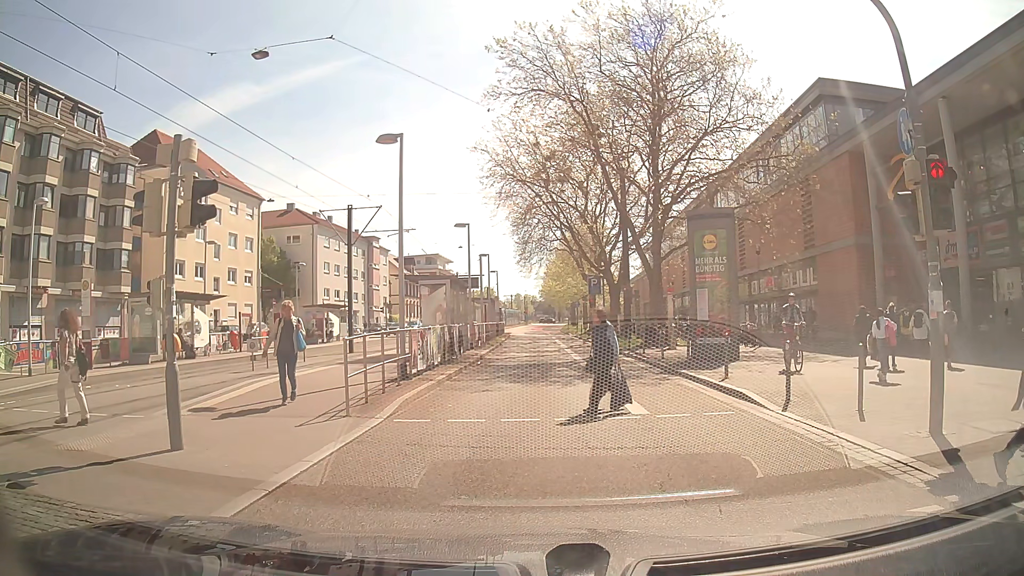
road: secondary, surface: asphalt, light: Day
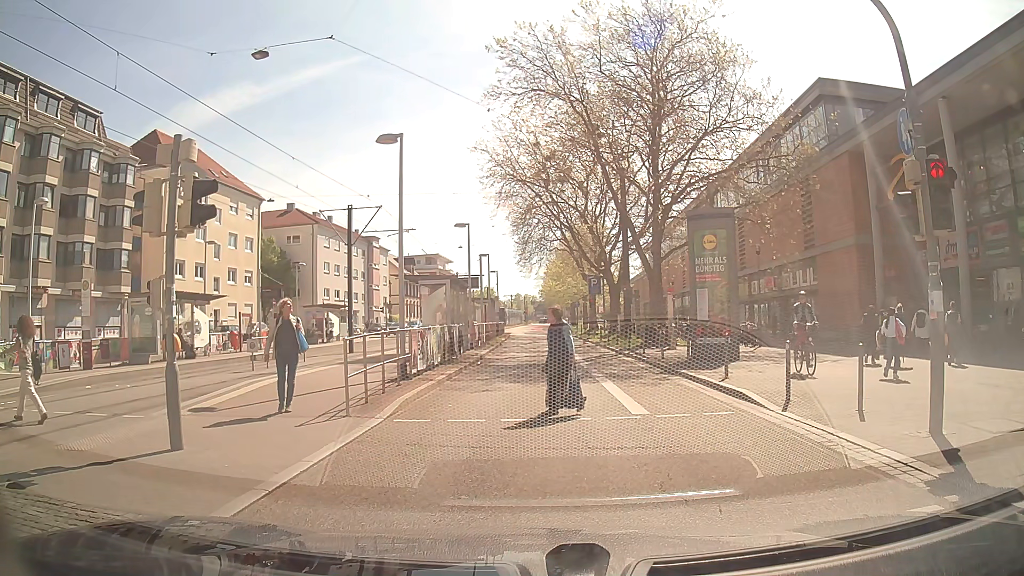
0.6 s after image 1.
(0.0, 0.0) m; 0°
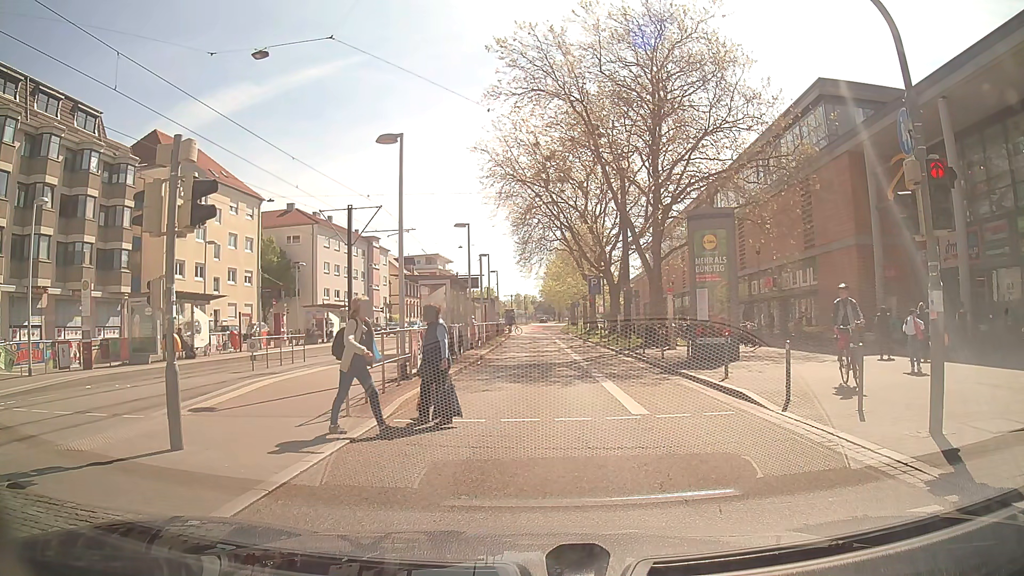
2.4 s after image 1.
(0.0, 0.0) m; 0°
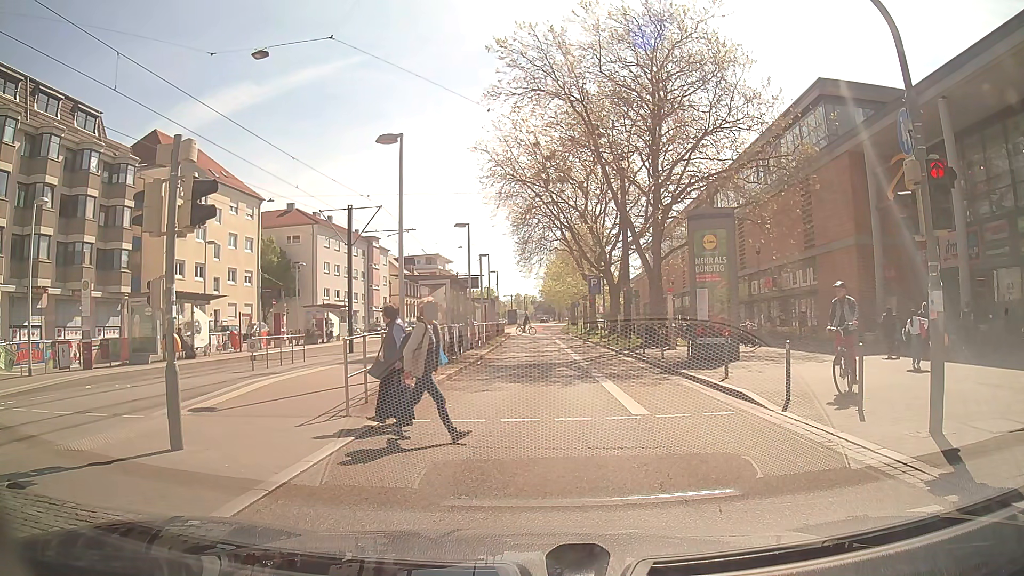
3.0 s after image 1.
(0.0, 0.0) m; 0°
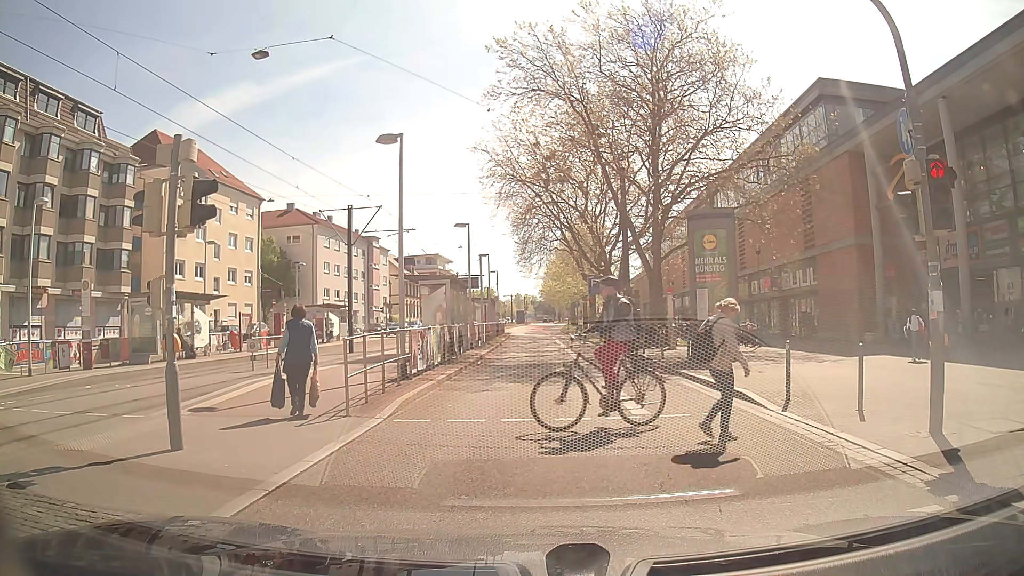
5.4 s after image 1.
(0.0, 0.0) m; 0°
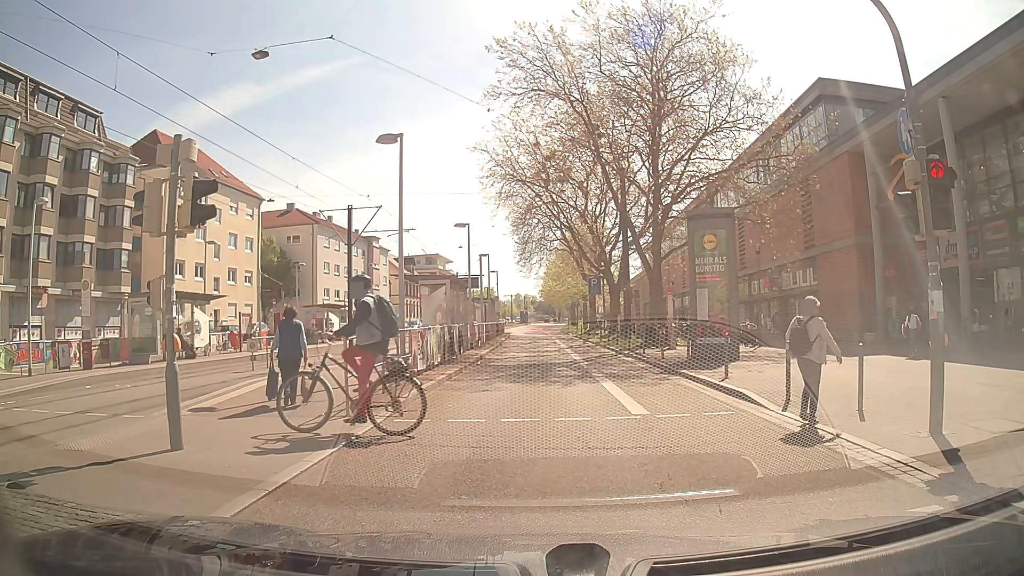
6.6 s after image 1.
(0.0, 0.0) m; 0°
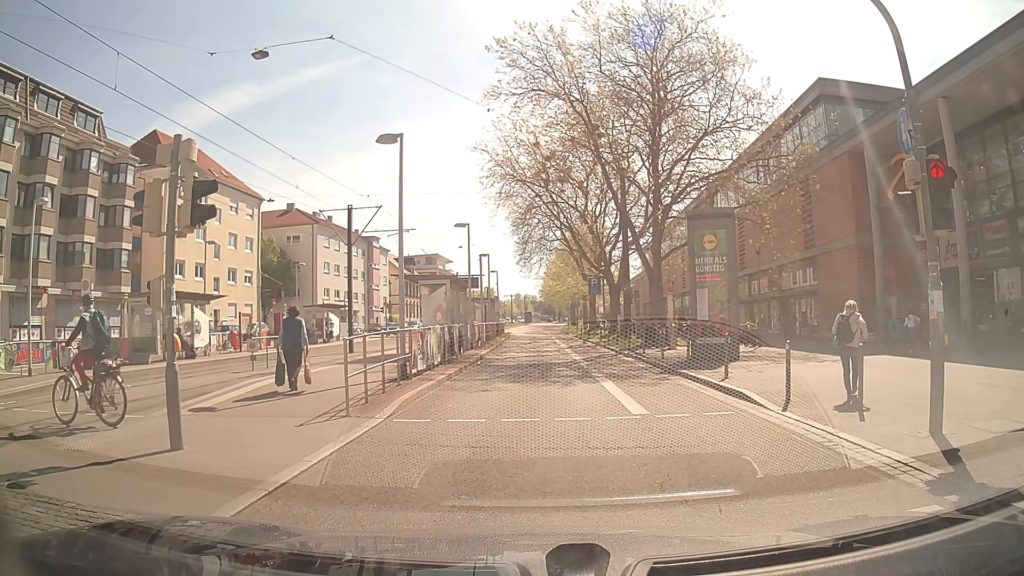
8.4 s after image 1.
(0.0, 0.0) m; 0°
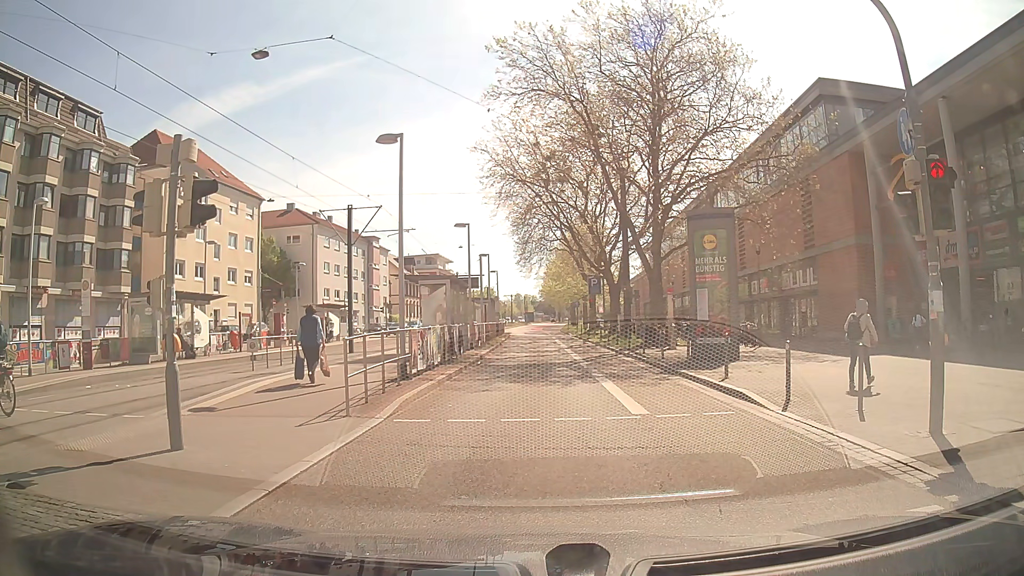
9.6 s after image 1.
(0.0, 0.0) m; 0°
(0, +10) (0, +20) (+1, +30) (+1, +40) (+1, +50) (+1, +60) (+1, +70) (0, +80) (-1, +90) (-1, +100) m
